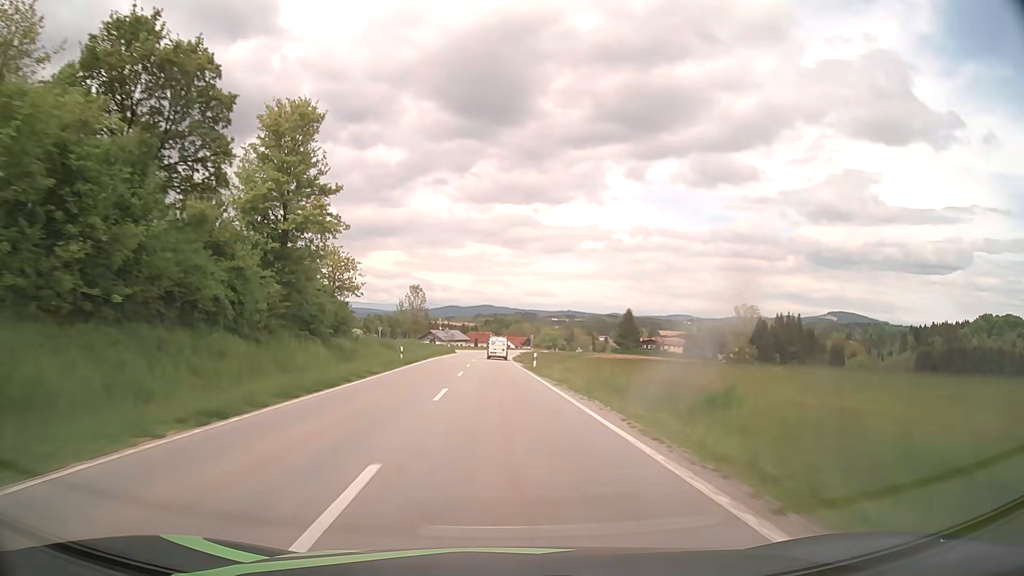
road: secondary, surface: asphalt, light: Day
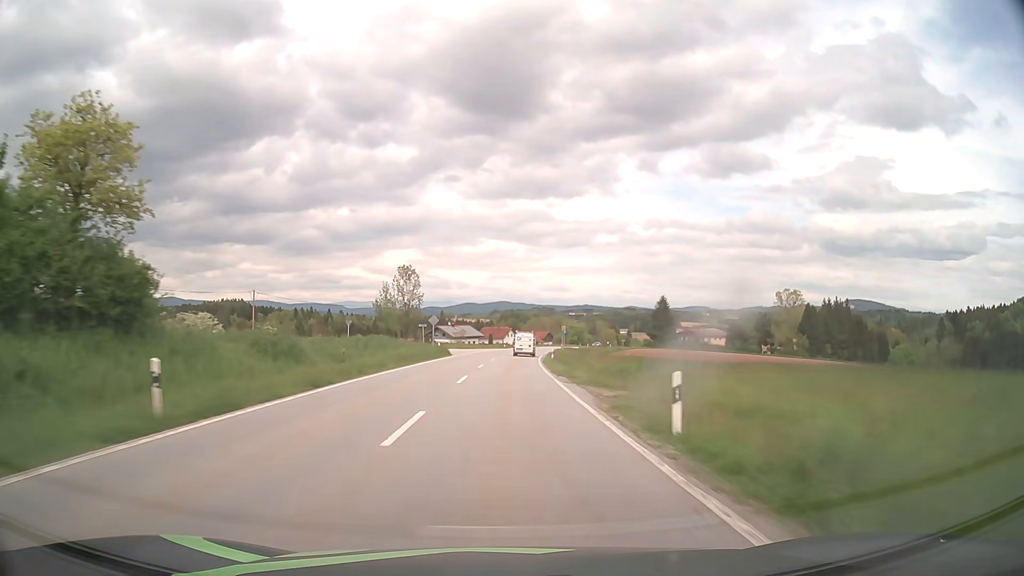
(-0.7, +31.5) m; -2°
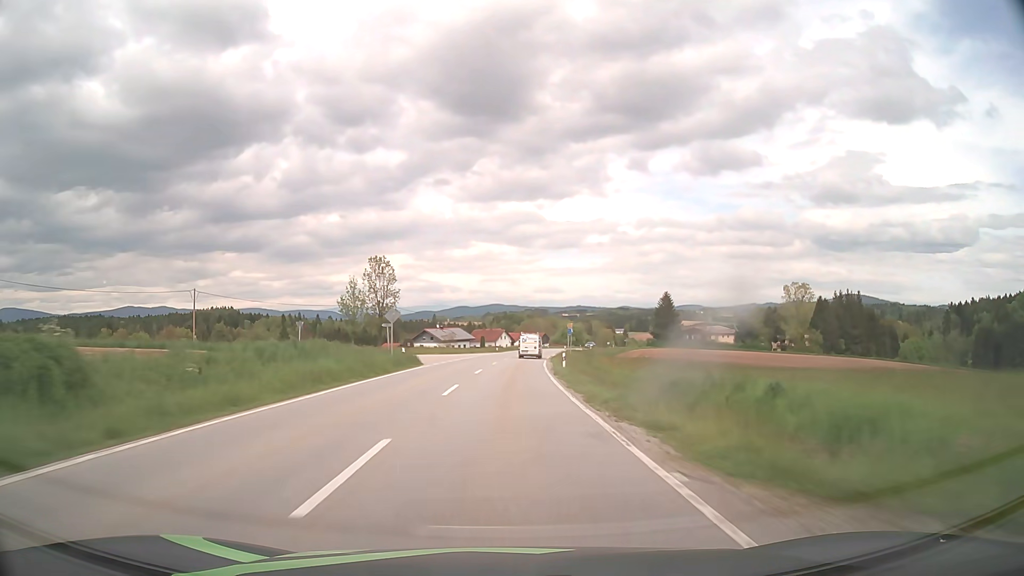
(0.0, +15.8) m; 0°
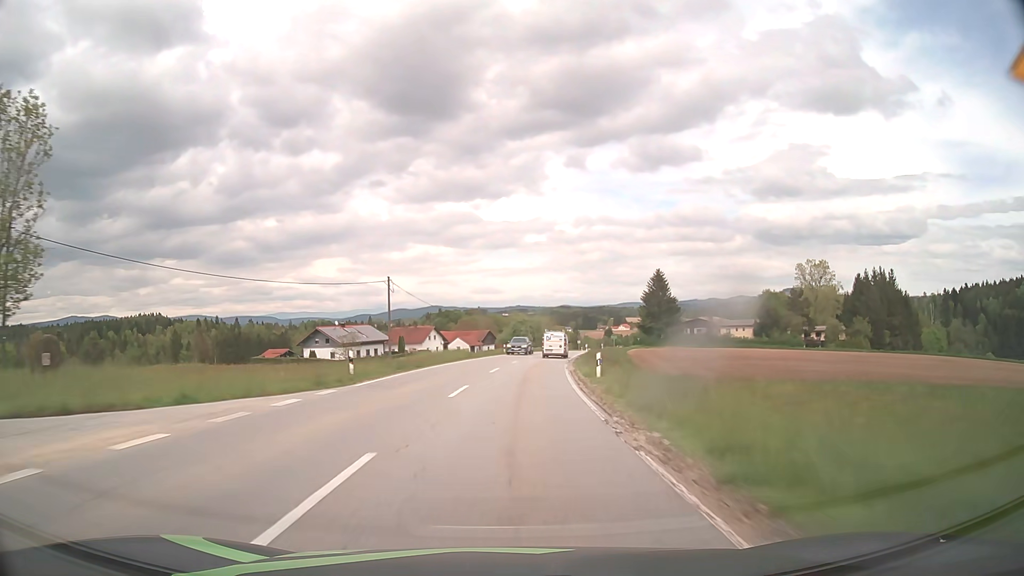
(+2.0, +62.0) m; +5°
